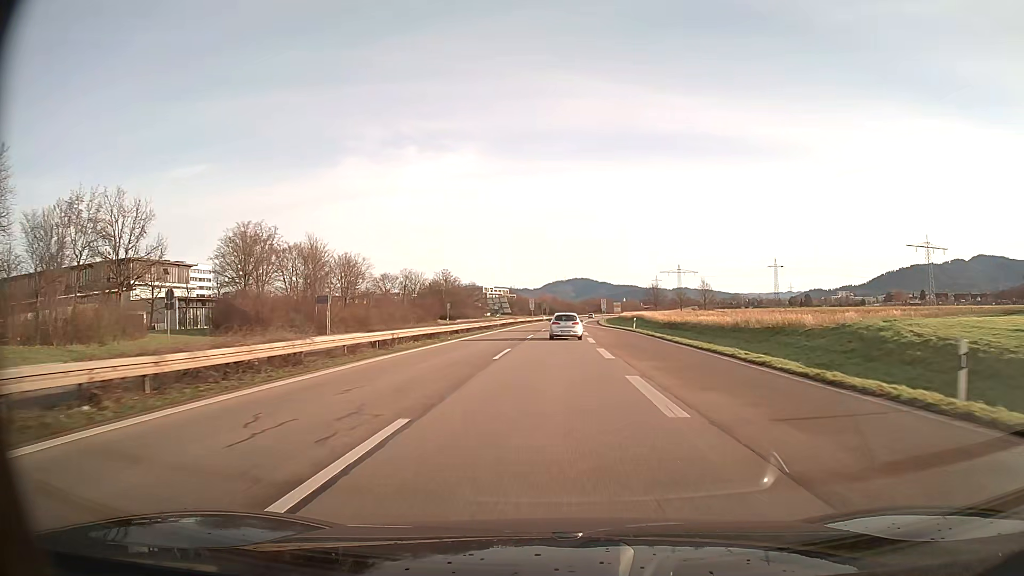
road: trunk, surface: asphalt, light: Day
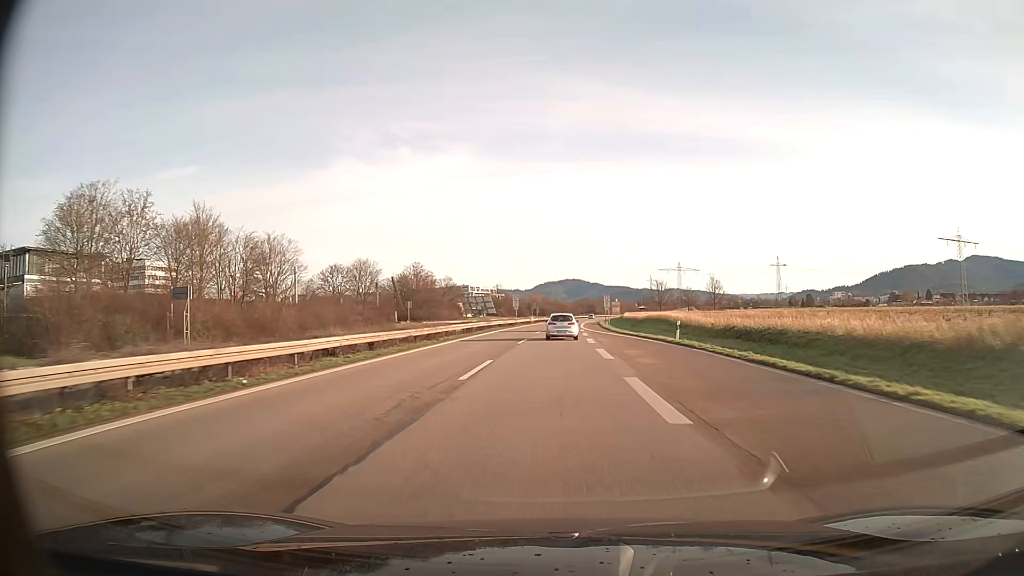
(+0.1, +24.6) m; +1°
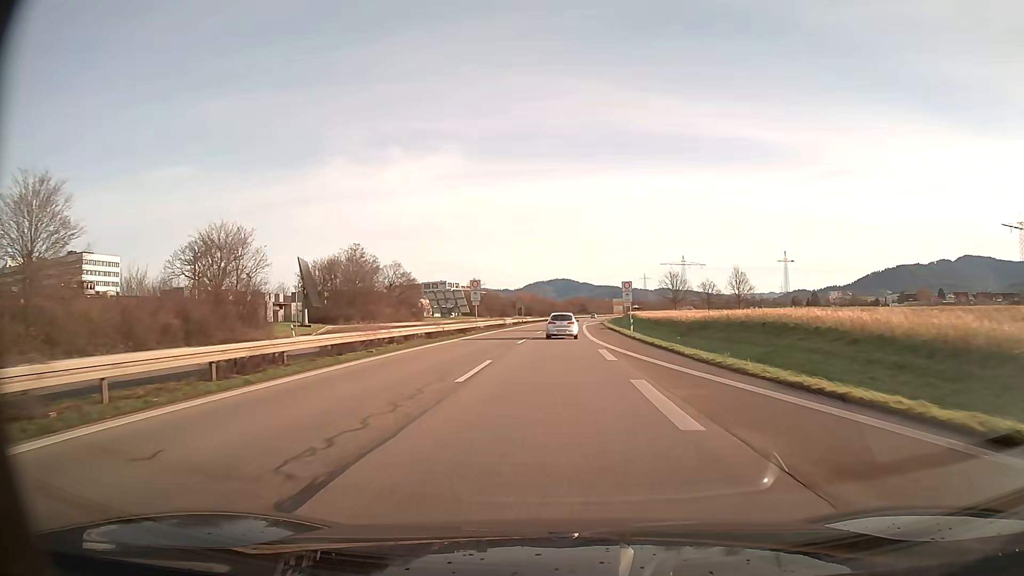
(+0.3, +36.9) m; +1°
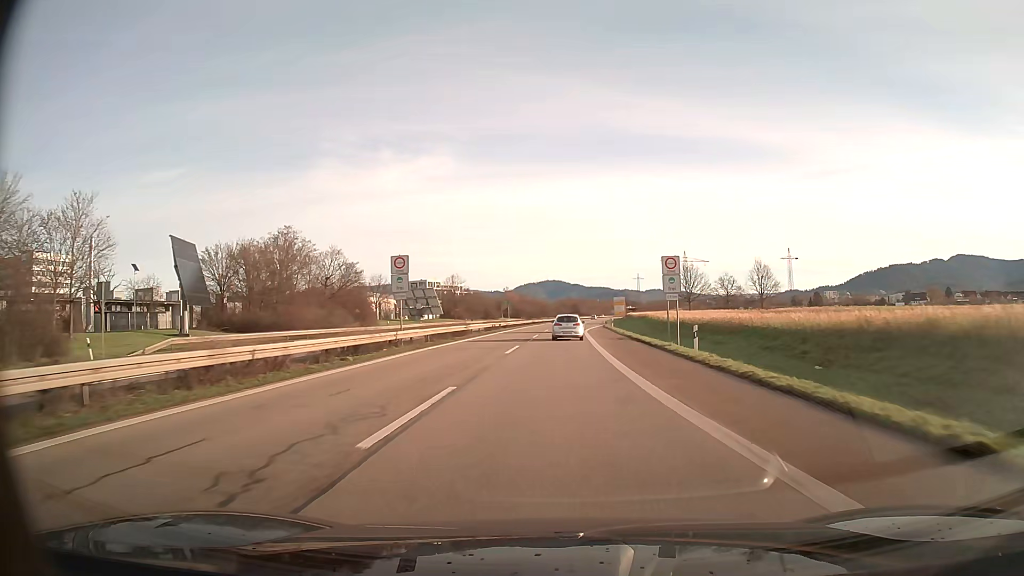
(+0.2, +24.6) m; +1°
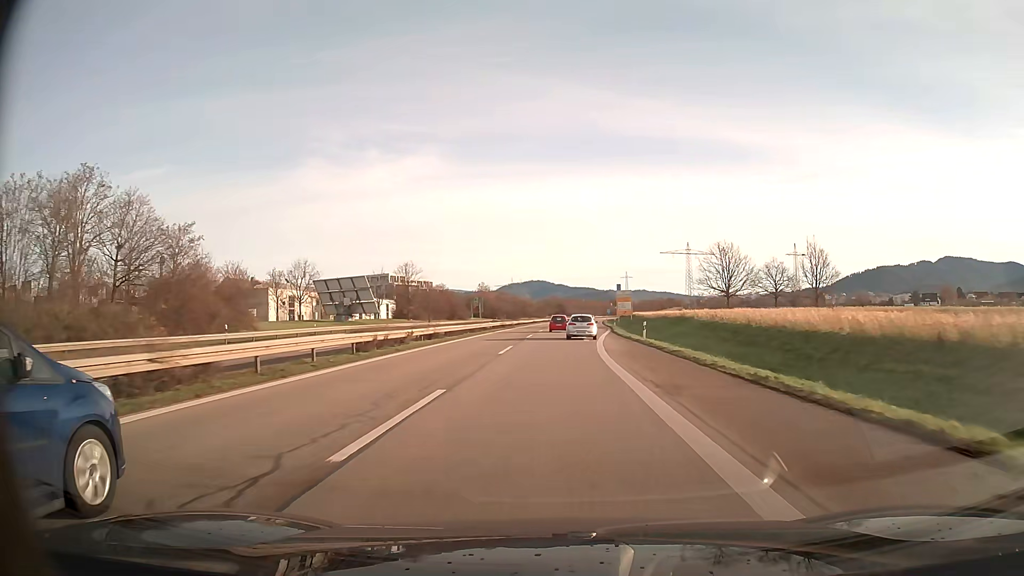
(+0.4, +37.0) m; +1°
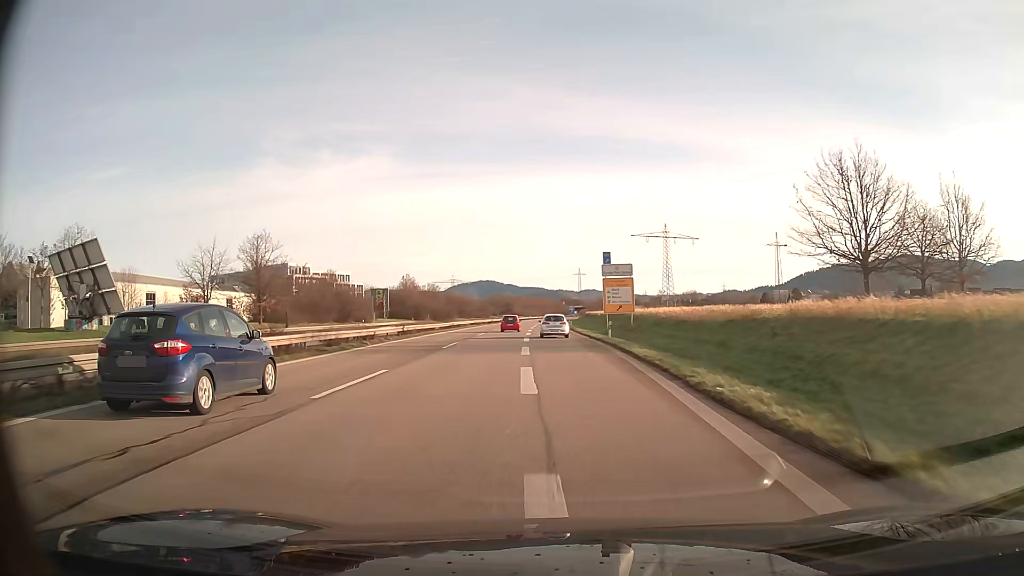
(+1.8, +49.4) m; +4°
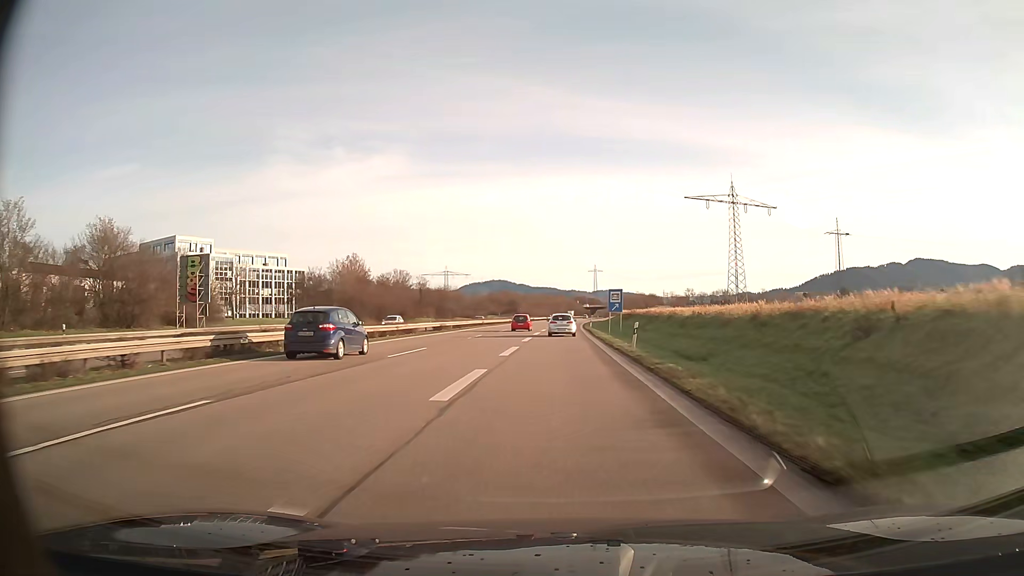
(-0.4, +62.0) m; -1°
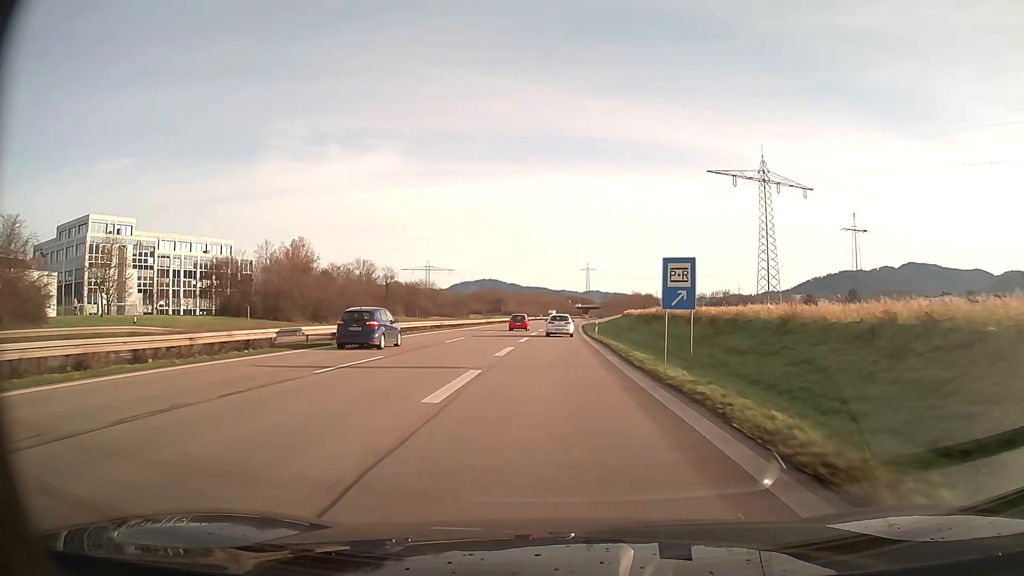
(+0.1, +24.6) m; +1°
